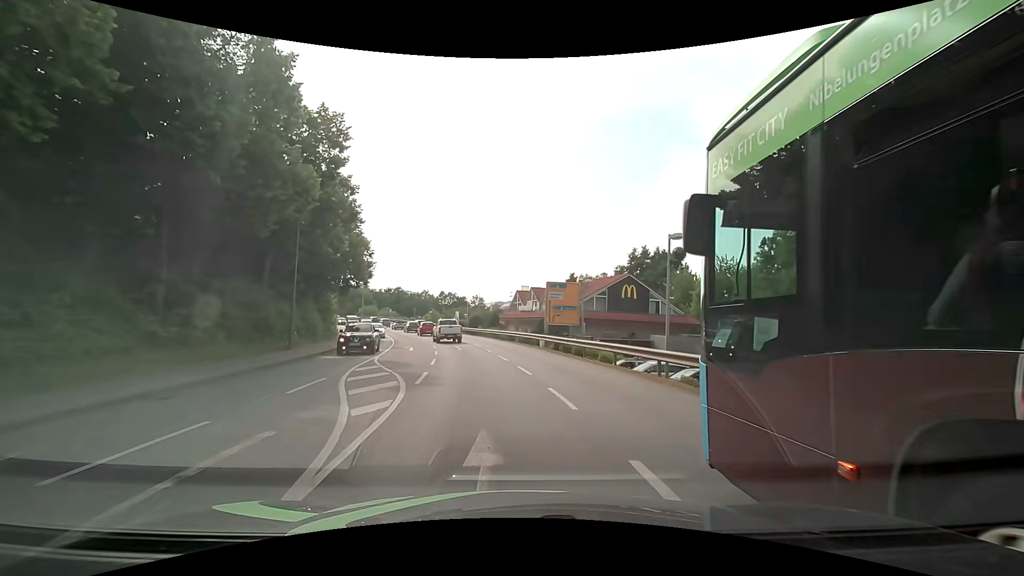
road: tertiary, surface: asphalt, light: Day
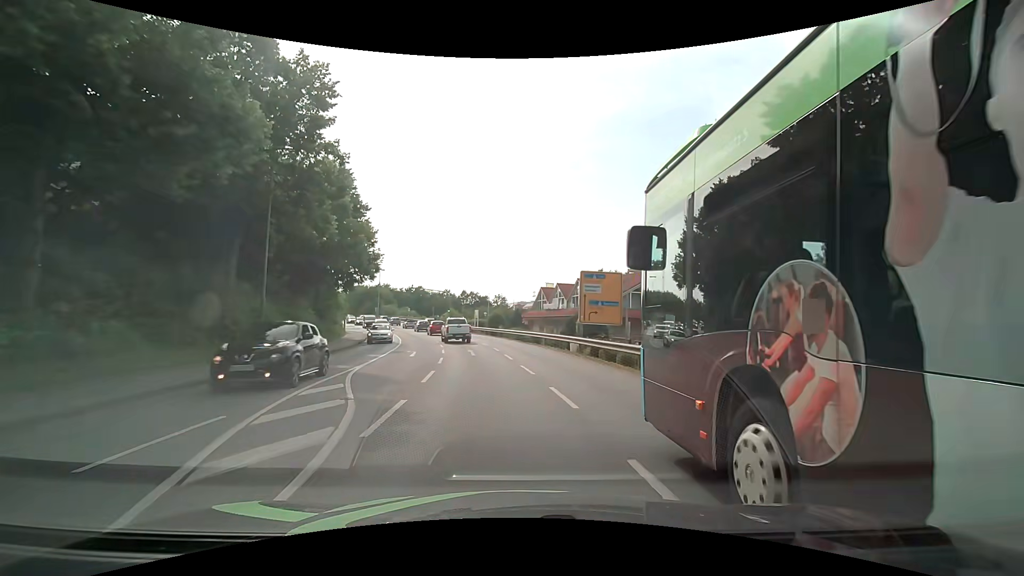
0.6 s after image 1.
(-0.1, +5.8) m; -2°
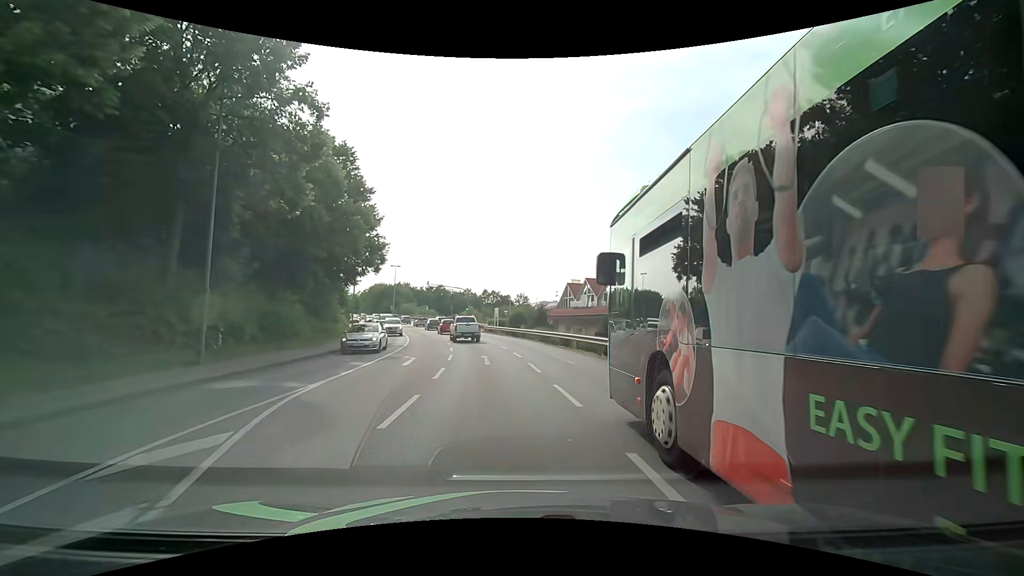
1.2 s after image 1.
(-0.1, +5.7) m; -2°
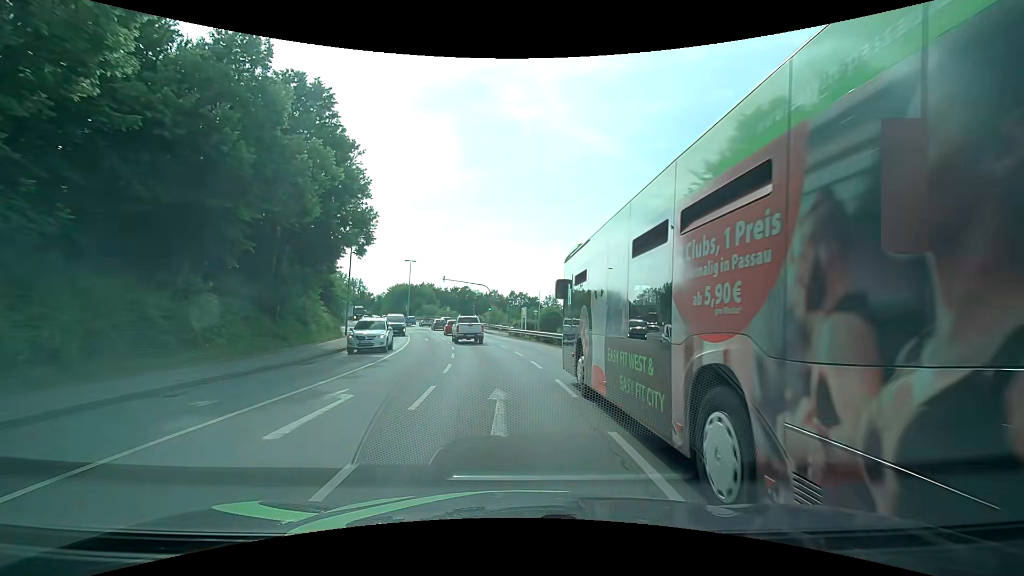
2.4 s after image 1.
(-0.3, +10.6) m; -3°
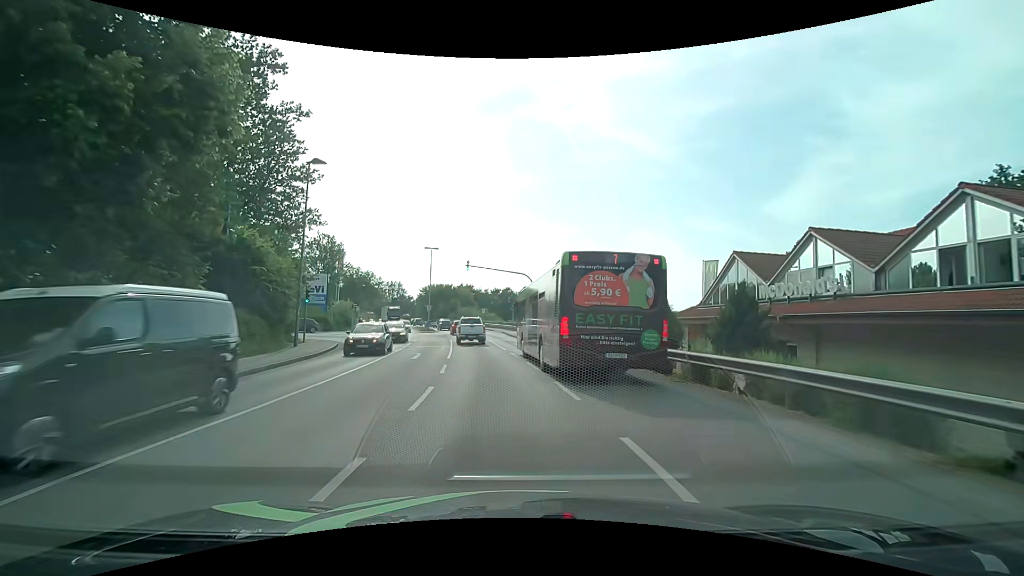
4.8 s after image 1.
(-0.7, +17.7) m; -5°
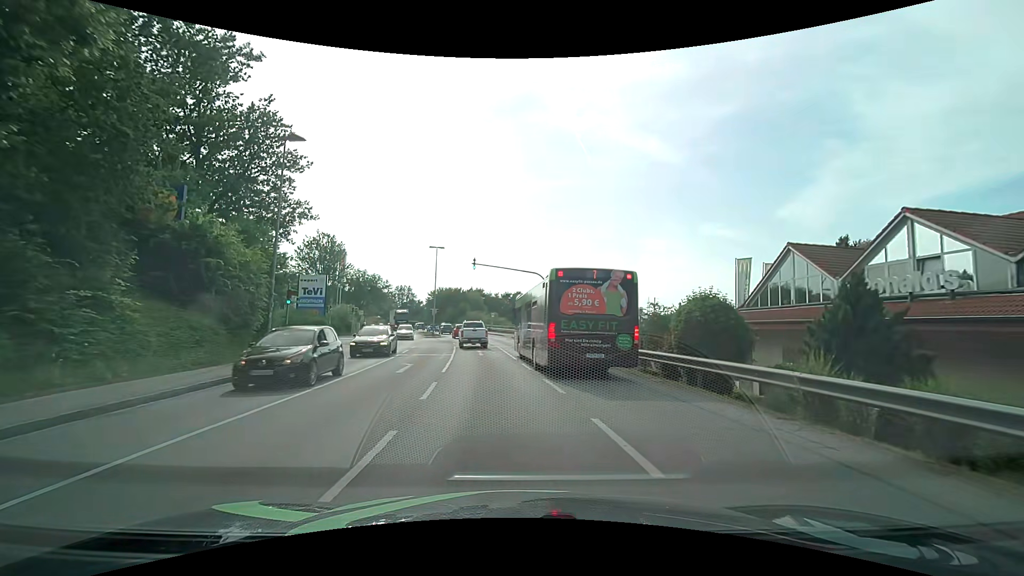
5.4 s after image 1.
(0.0, +4.5) m; -1°
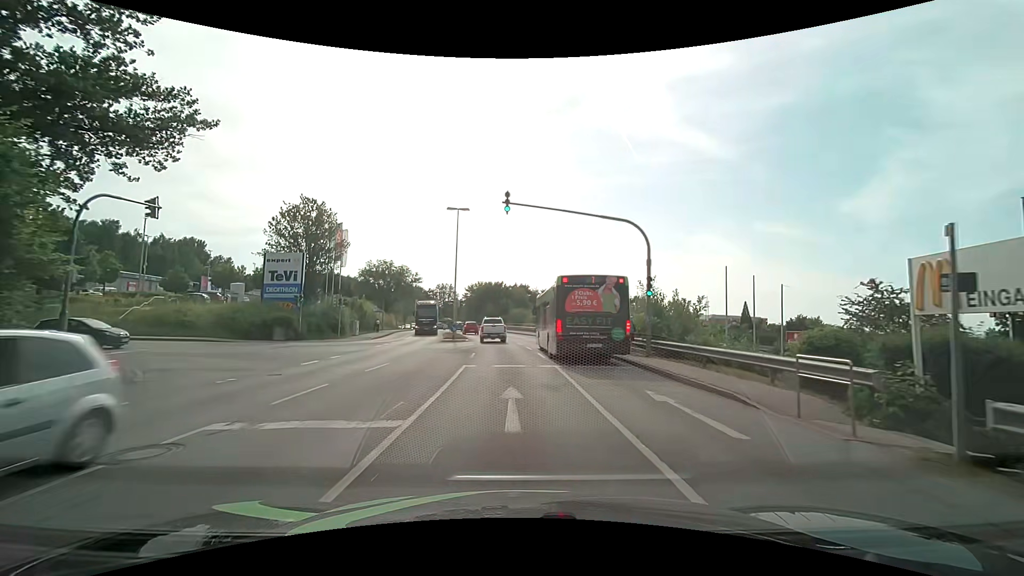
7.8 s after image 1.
(-0.9, +19.2) m; -5°
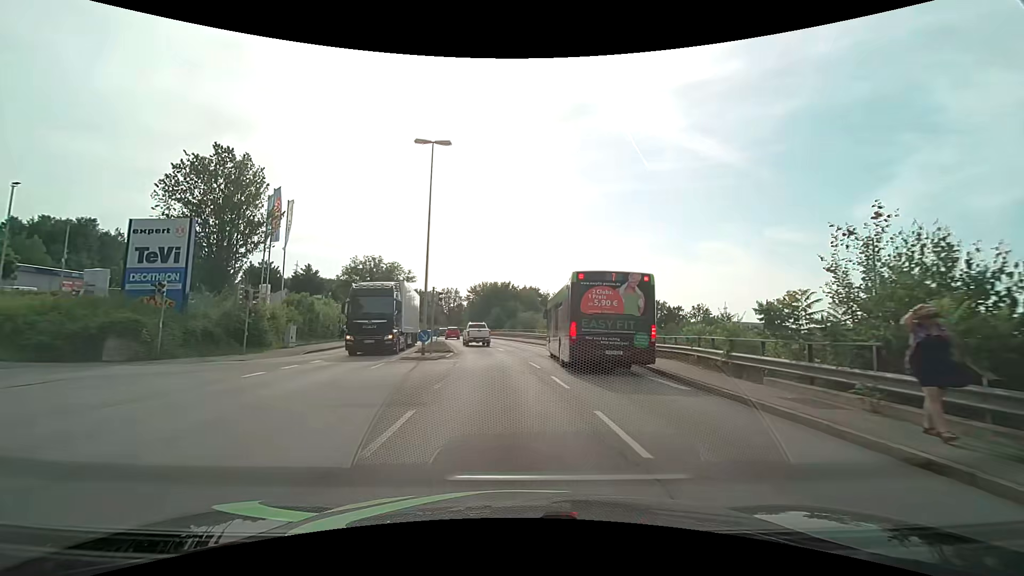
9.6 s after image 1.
(-0.2, +15.5) m; -1°
(0, +10) (-1, +20) (-2, +30) (-3, +40) (-5, +50) (-7, +59) (-9, +69) (-11, +79) (-13, +89) (-16, +98) m
